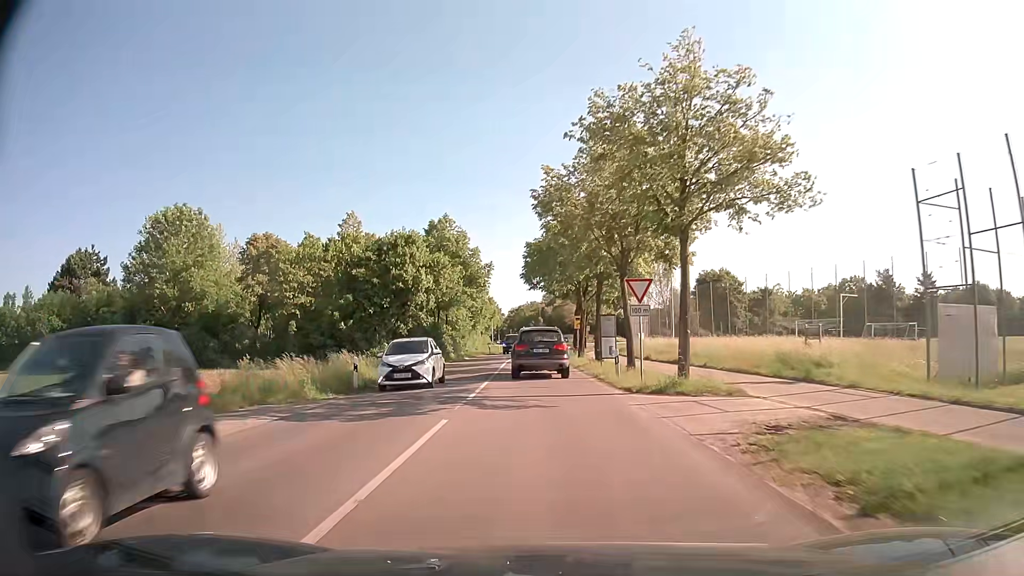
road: tertiary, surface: asphalt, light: Day
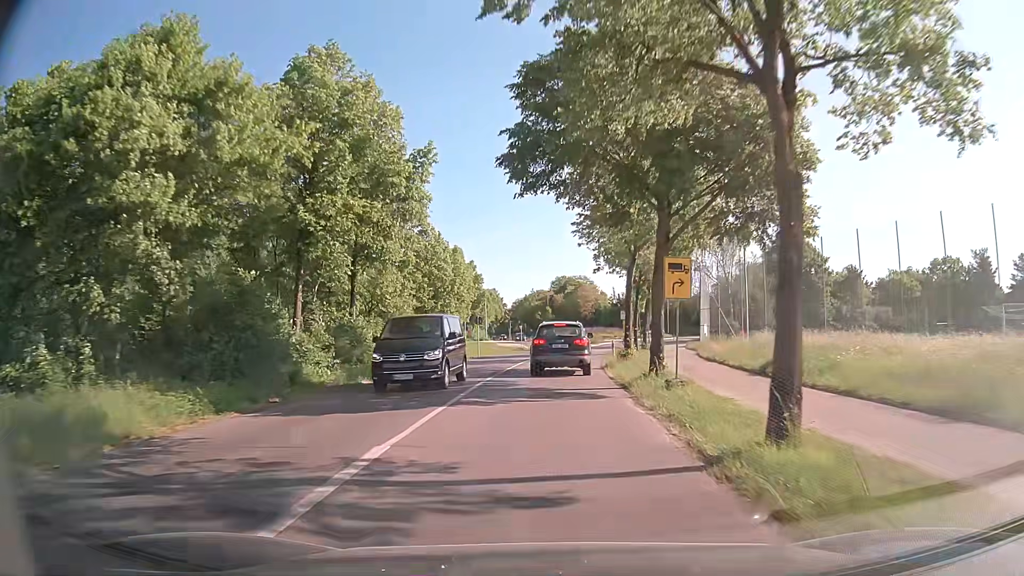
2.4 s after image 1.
(-0.3, +33.3) m; -1°
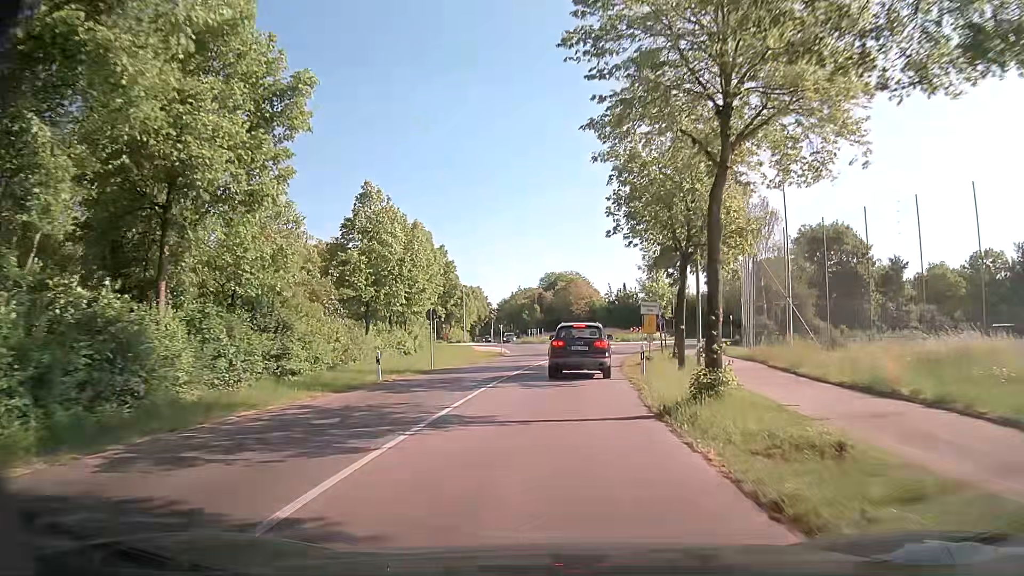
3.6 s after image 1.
(+0.1, +15.0) m; +1°
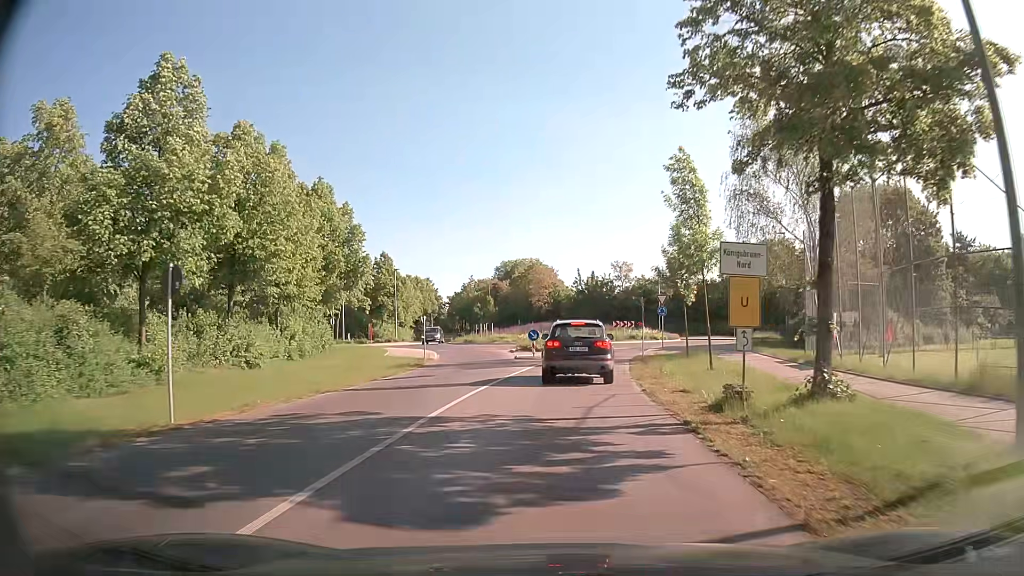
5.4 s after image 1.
(+0.8, +20.2) m; +4°
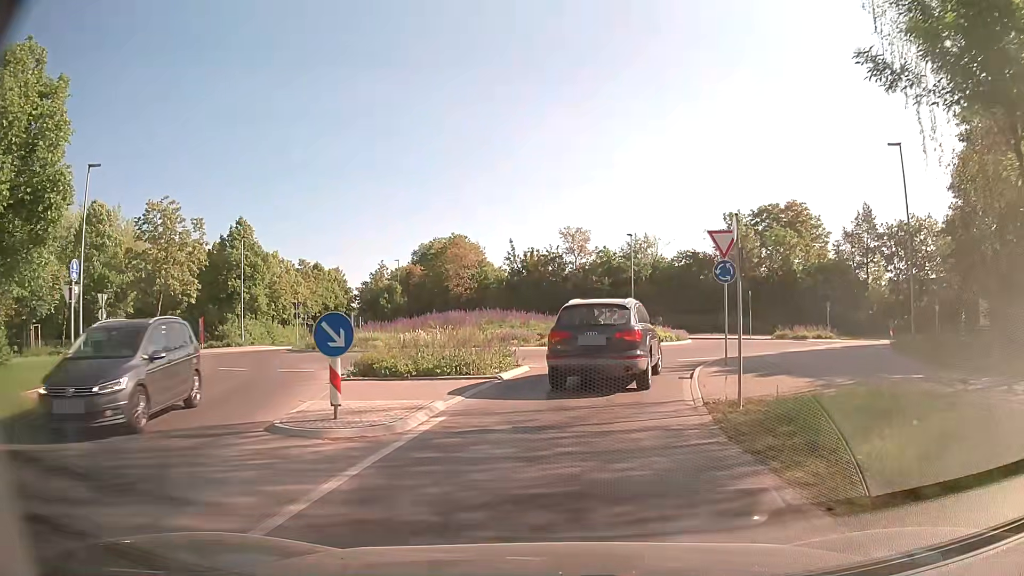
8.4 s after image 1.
(+1.2, +25.8) m; +6°
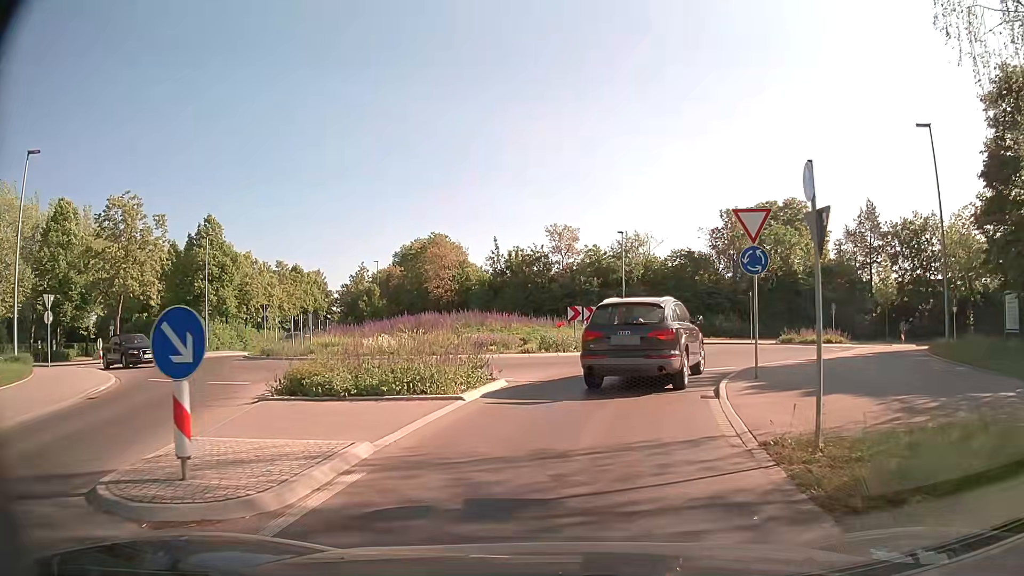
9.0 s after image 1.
(0.0, +3.6) m; +2°
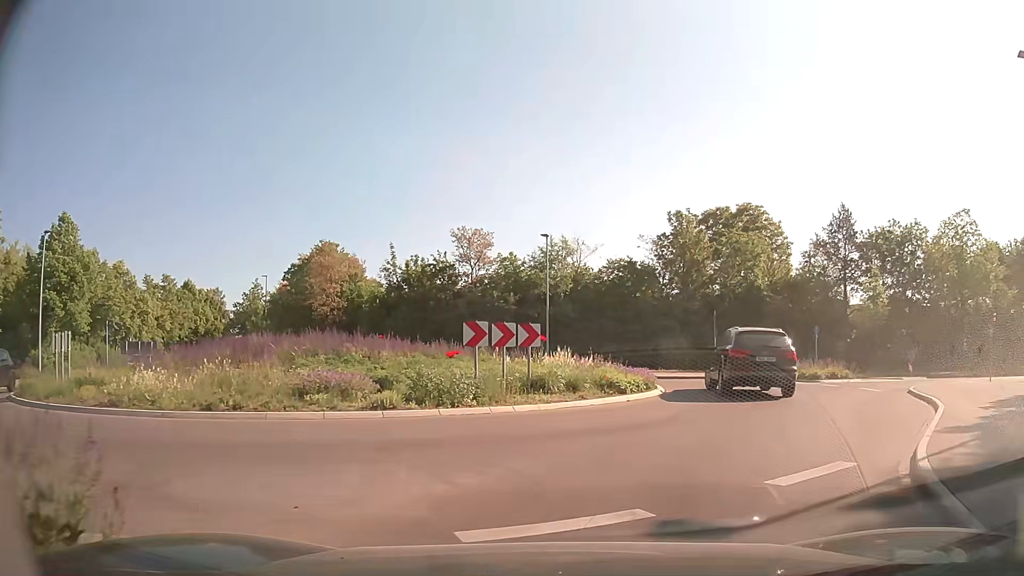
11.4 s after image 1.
(+0.4, +10.9) m; +6°
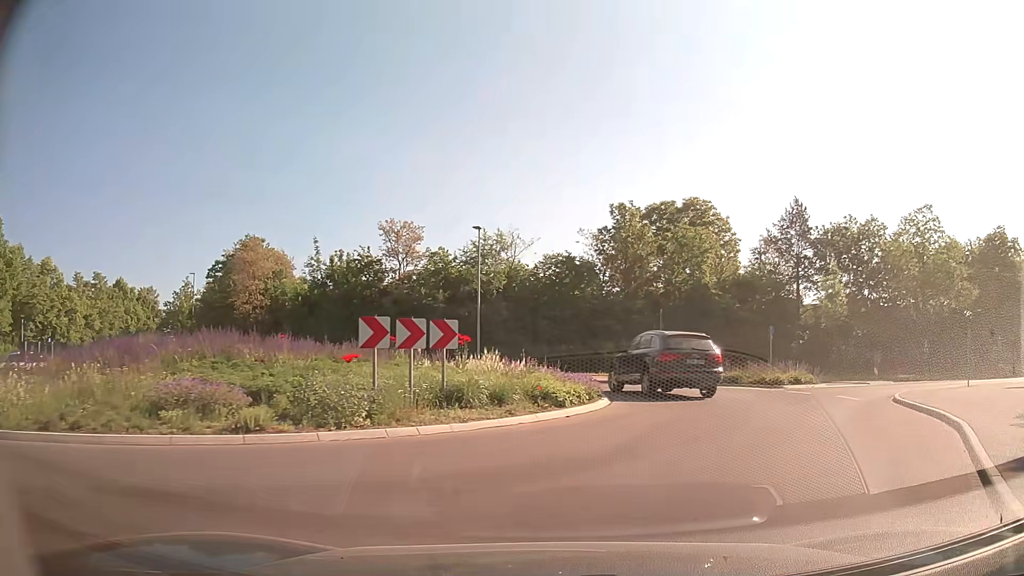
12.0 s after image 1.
(+0.1, +3.1) m; +5°
(+2, +10) (+6, +19) (+13, +26) (+21, +32) (+29, +37) (+38, +42) (+47, +46) (+56, +51) (+65, +55) (+74, +59) m
